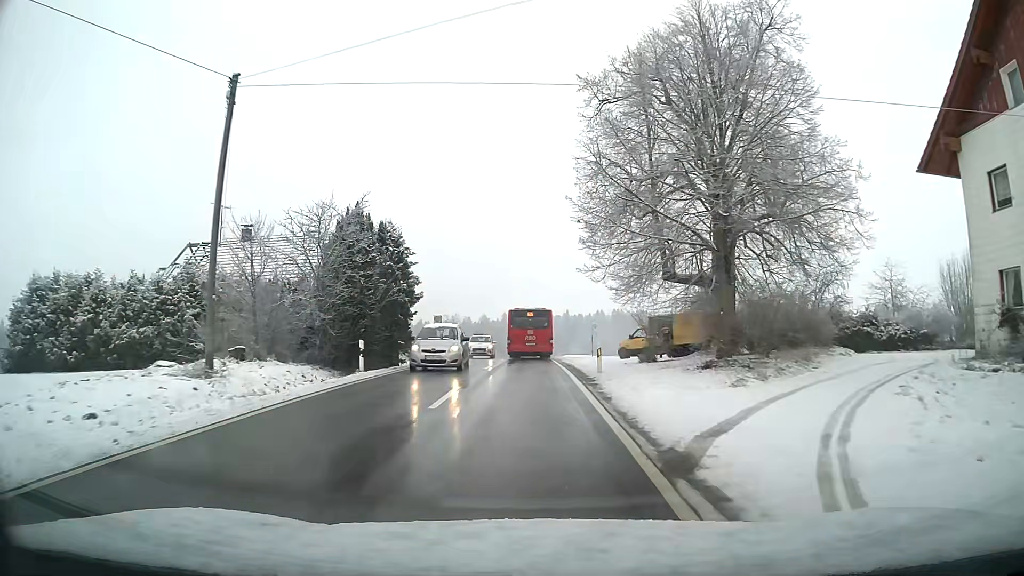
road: tertiary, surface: asphalt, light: Day
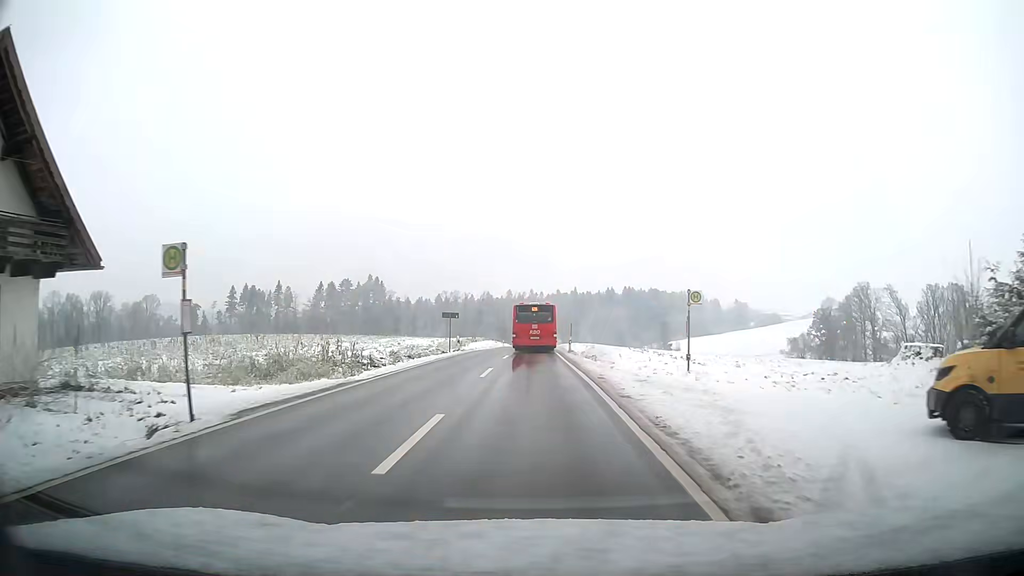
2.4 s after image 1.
(-0.1, +28.9) m; 0°
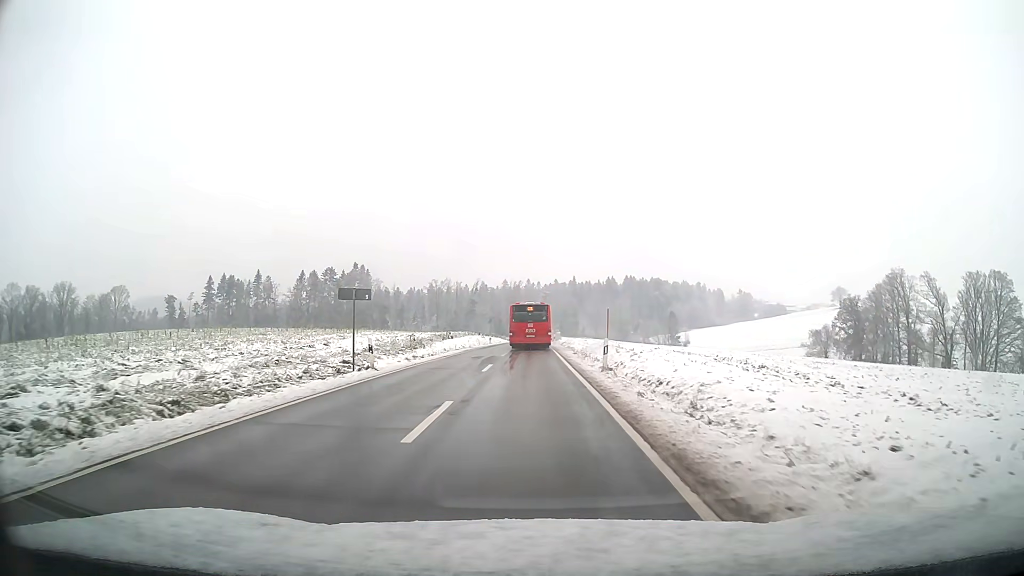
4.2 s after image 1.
(0.0, +22.3) m; 0°
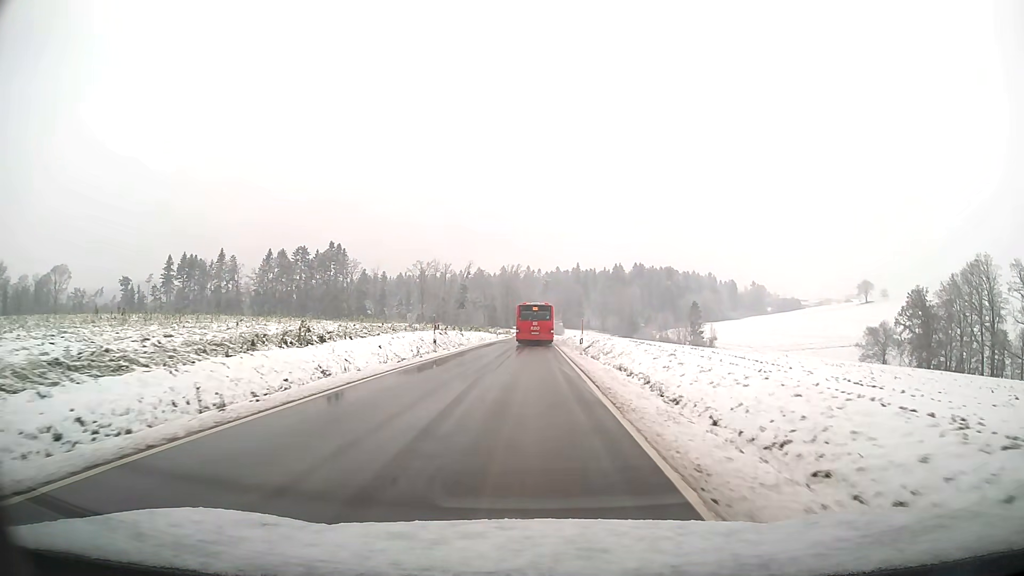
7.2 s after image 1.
(-0.1, +39.6) m; 0°
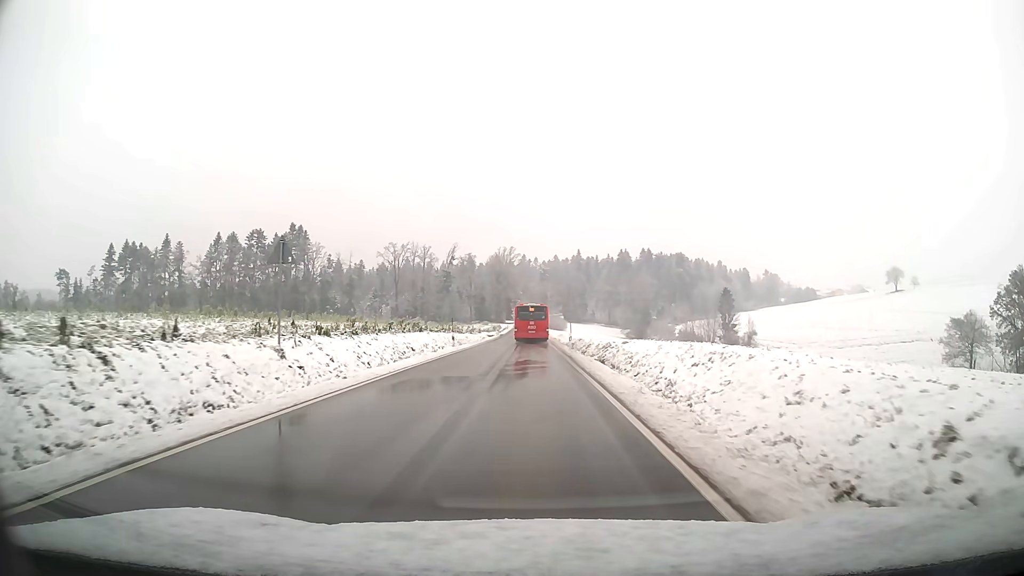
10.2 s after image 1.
(+0.1, +42.9) m; 0°
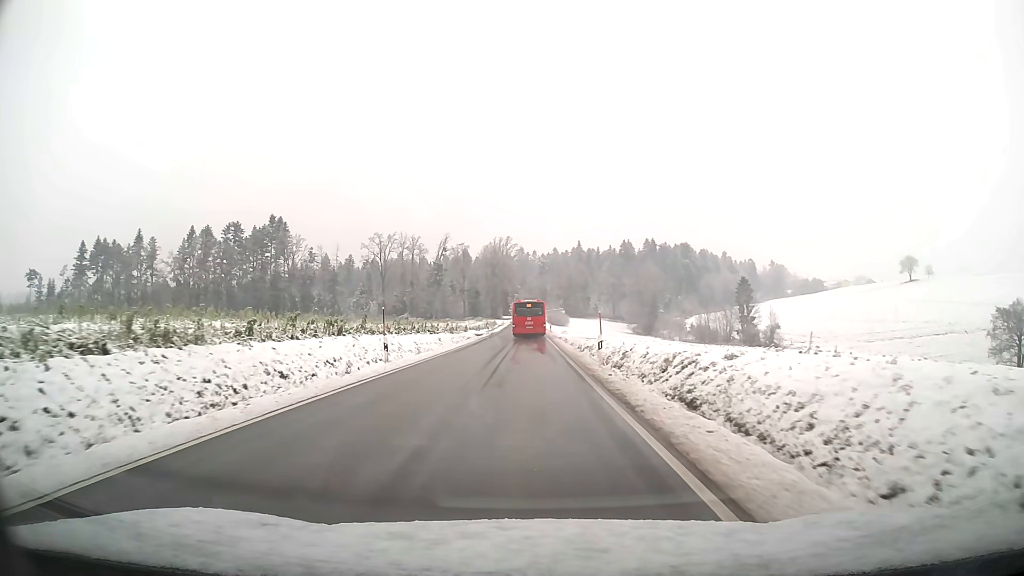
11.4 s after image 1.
(0.0, +17.8) m; 0°
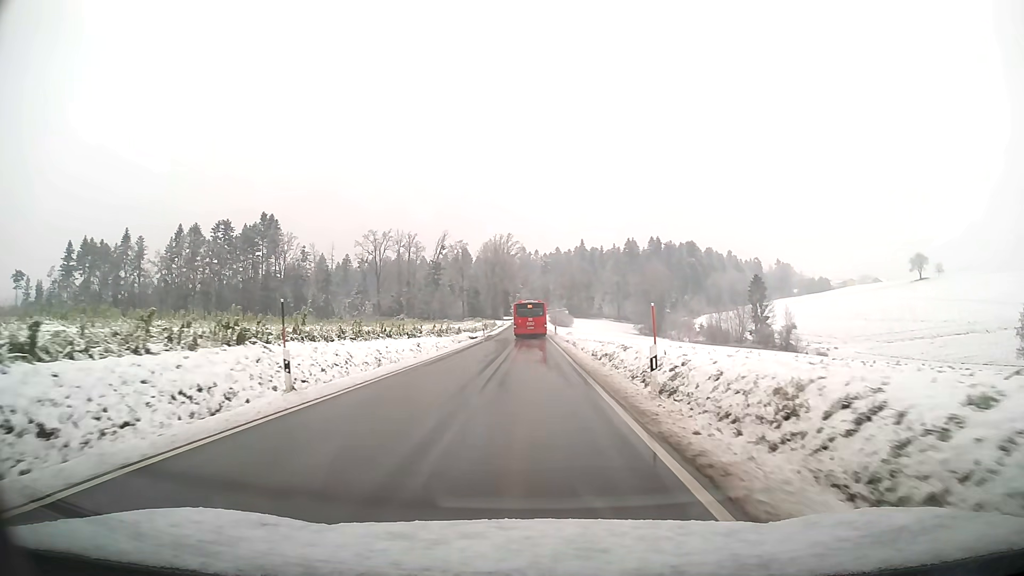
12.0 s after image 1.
(0.0, +9.1) m; 0°
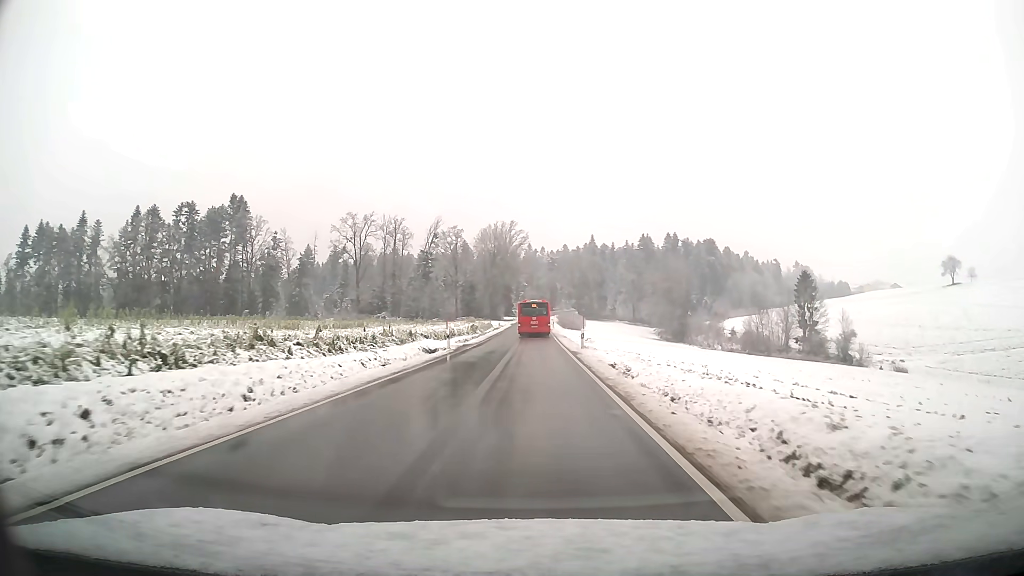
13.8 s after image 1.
(-0.1, +28.1) m; 0°
(0, +10) (0, +20) (0, +30) (0, +40) (0, +50) (0, +60) (0, +70) (0, +80) (0, +90) (0, +100) m
